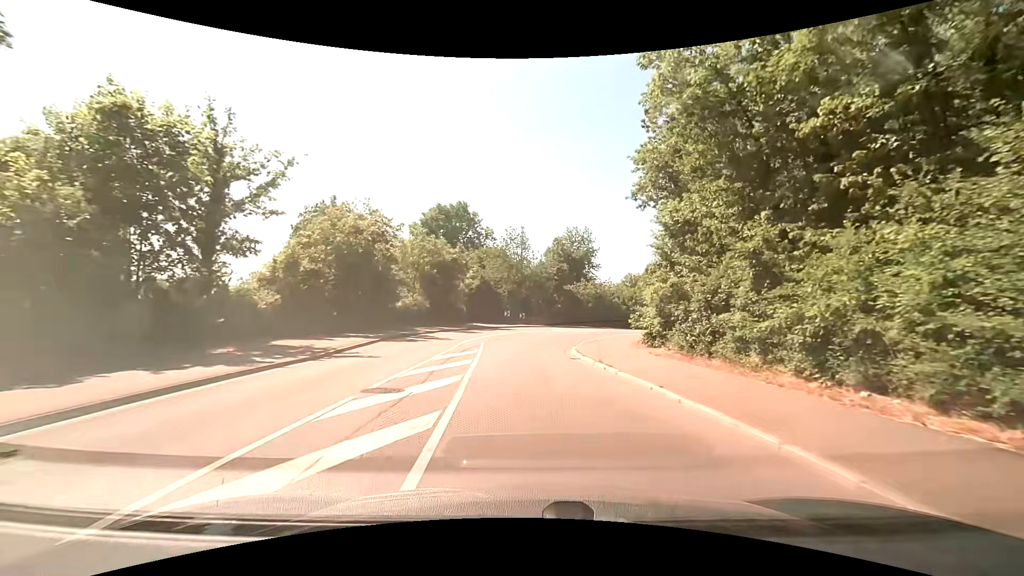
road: secondary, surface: asphalt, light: Day
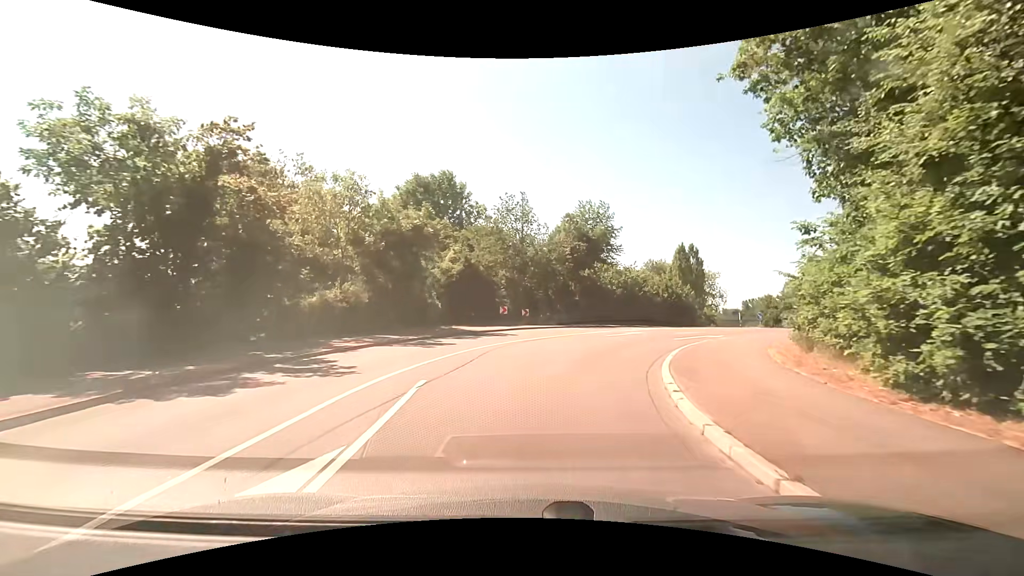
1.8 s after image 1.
(0.0, +15.1) m; 0°
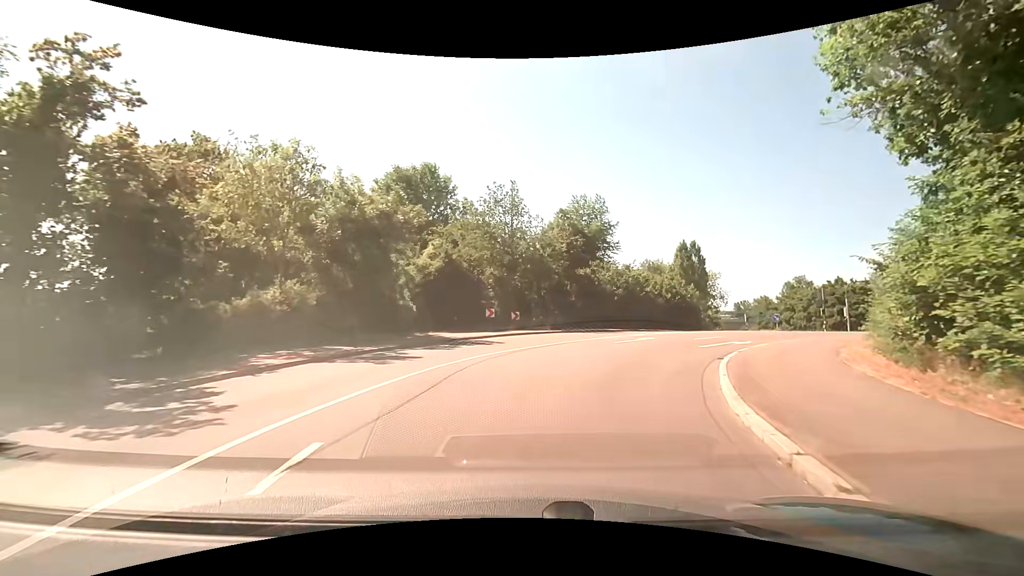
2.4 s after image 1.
(0.0, +4.5) m; 0°
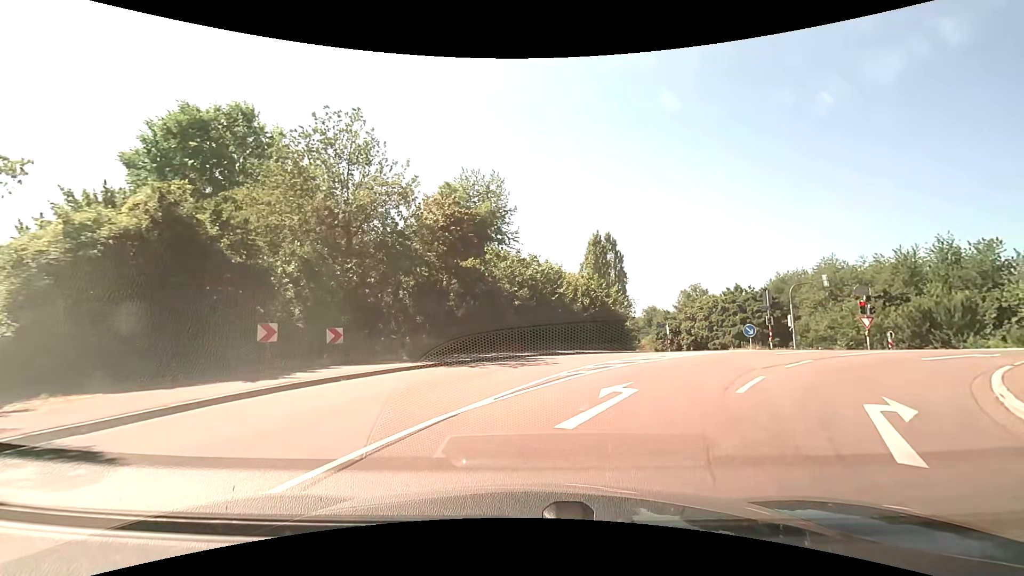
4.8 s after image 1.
(+1.5, +15.0) m; +13°
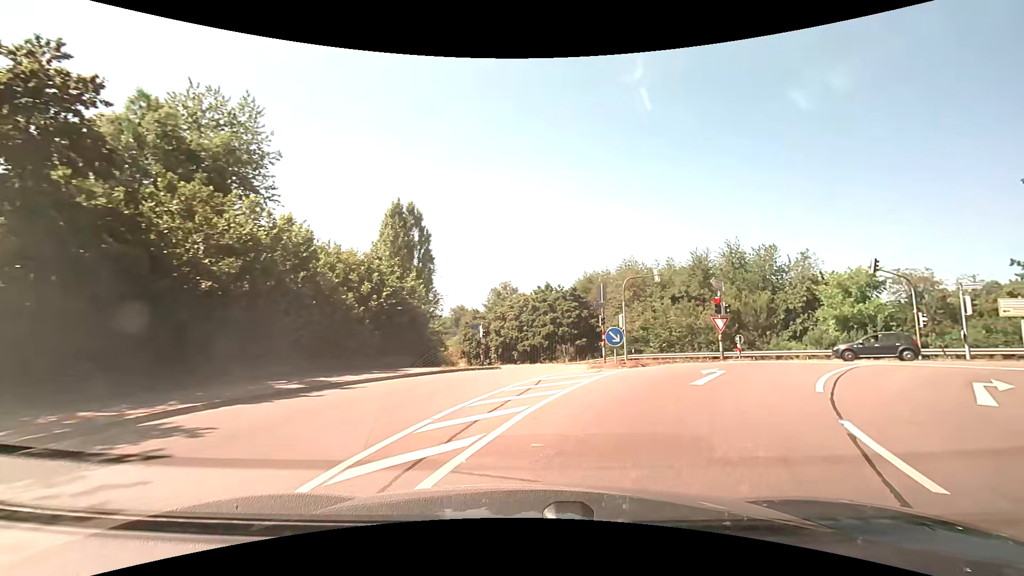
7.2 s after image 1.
(+1.7, +11.6) m; +22°
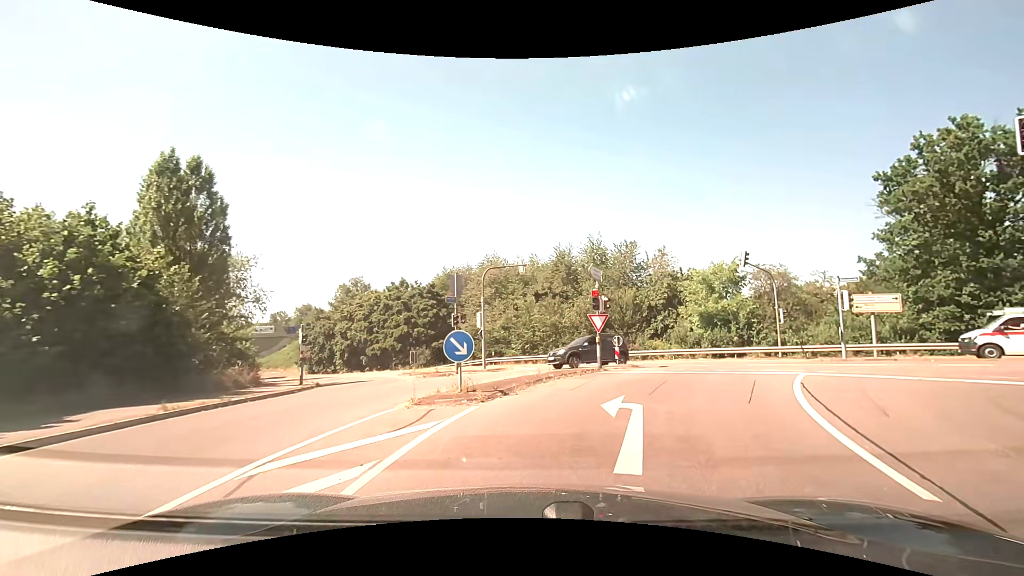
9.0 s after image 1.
(+0.9, +6.7) m; +15°
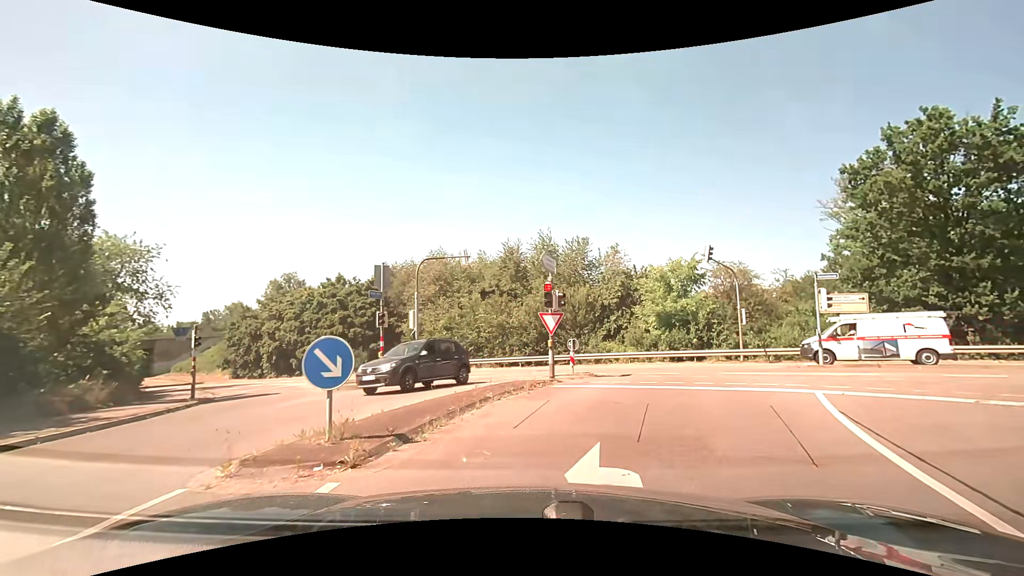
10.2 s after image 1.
(+0.2, +3.7) m; +6°
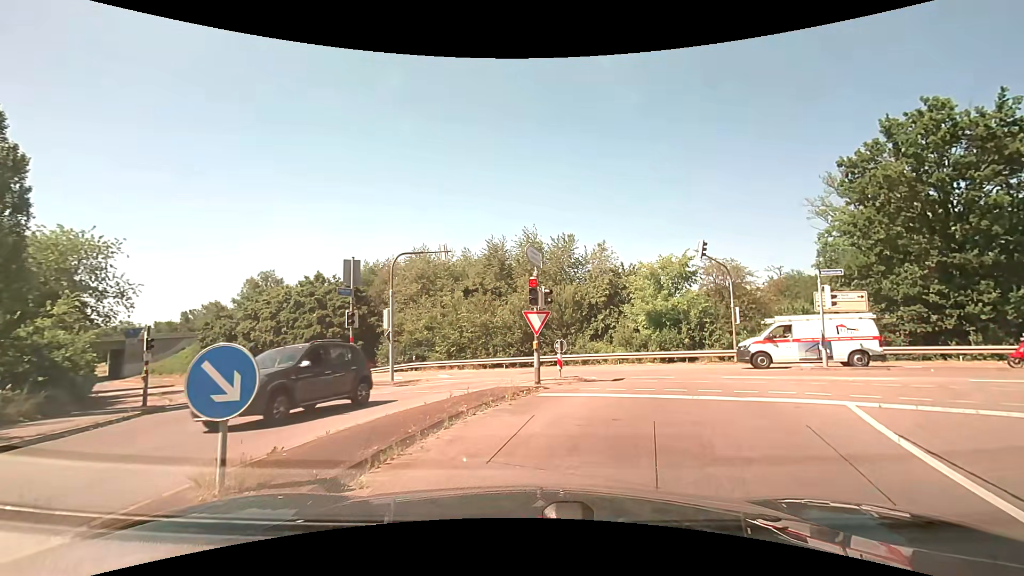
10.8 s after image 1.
(0.0, +1.6) m; 0°
(+2, +10) (+4, +19) (+2, +29) (-5, +36) (-14, +41) (-23, +46) (-31, +51) (-39, +57) (-47, +63) (-55, +69) m
